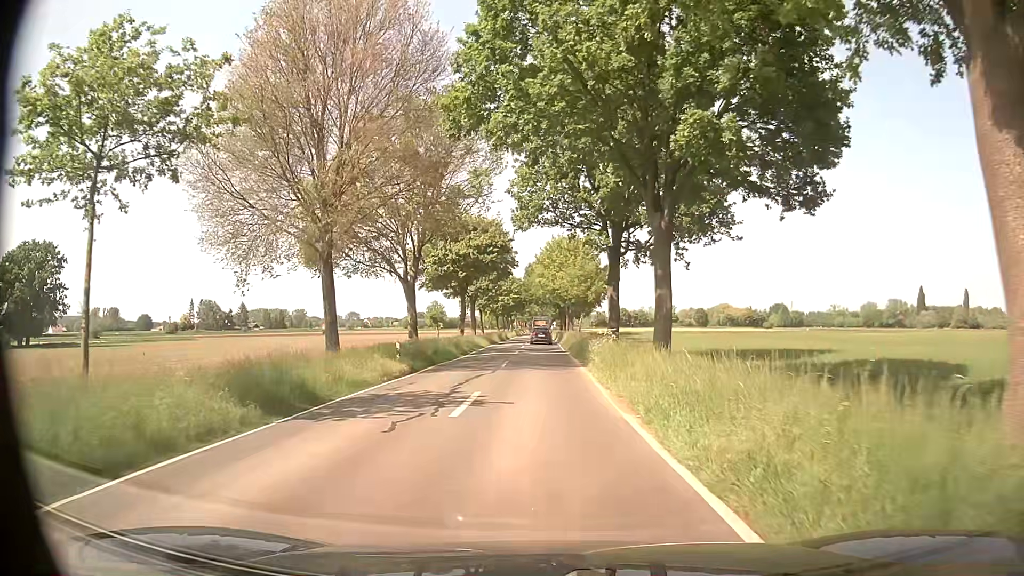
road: tertiary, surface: asphalt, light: Day
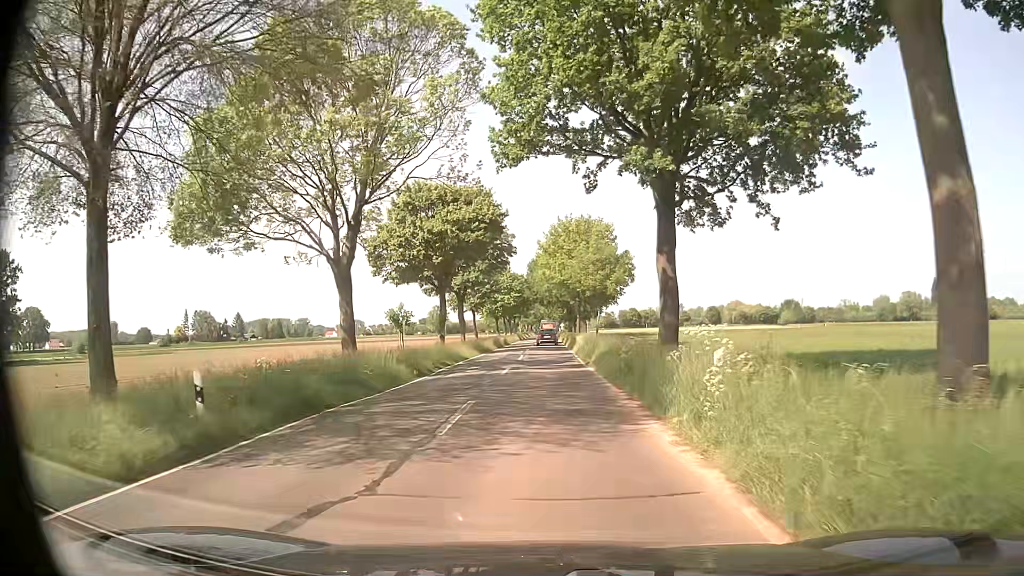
(0.0, +14.7) m; 0°
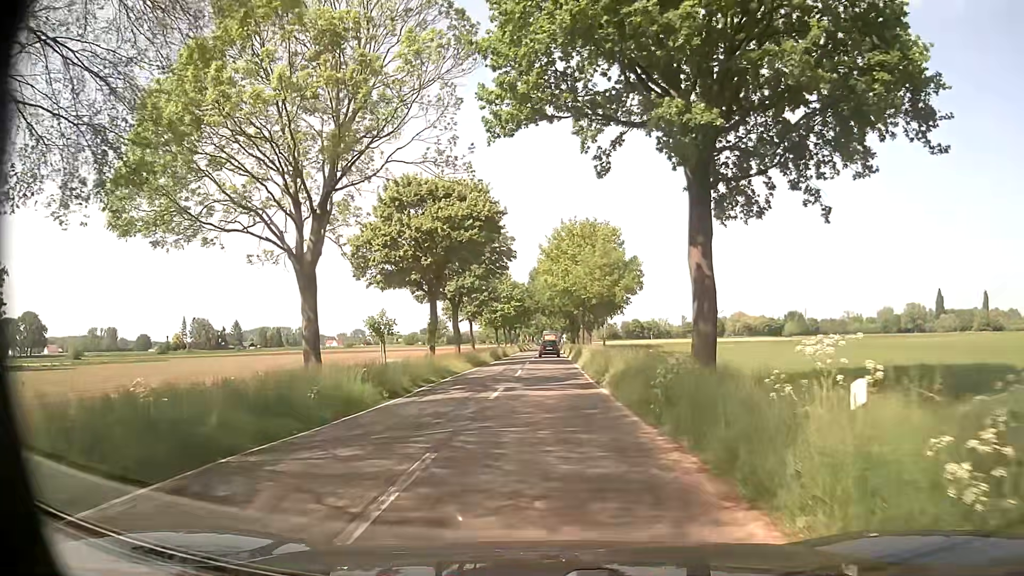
(0.0, +4.5) m; -1°
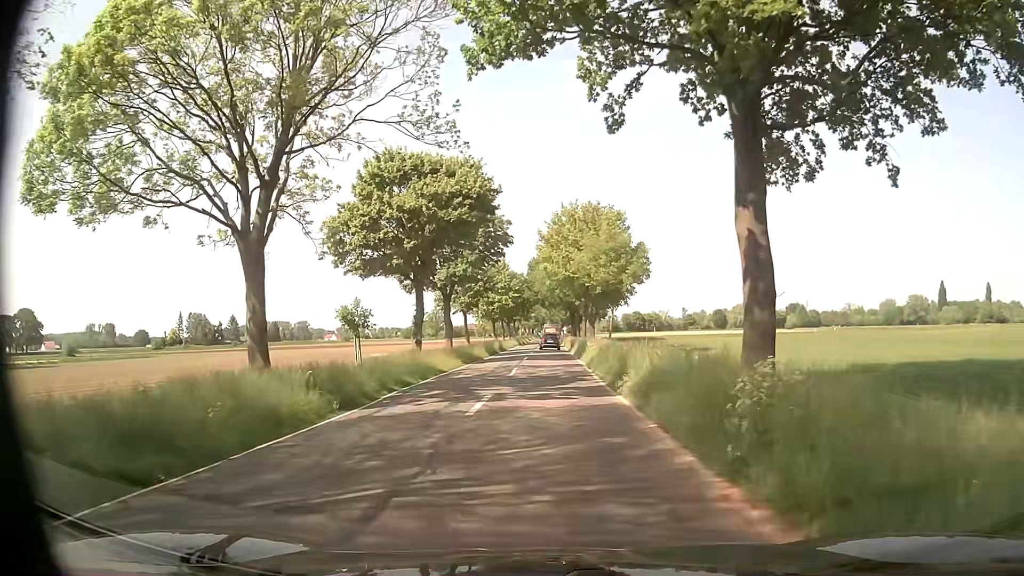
(0.0, +4.4) m; +1°
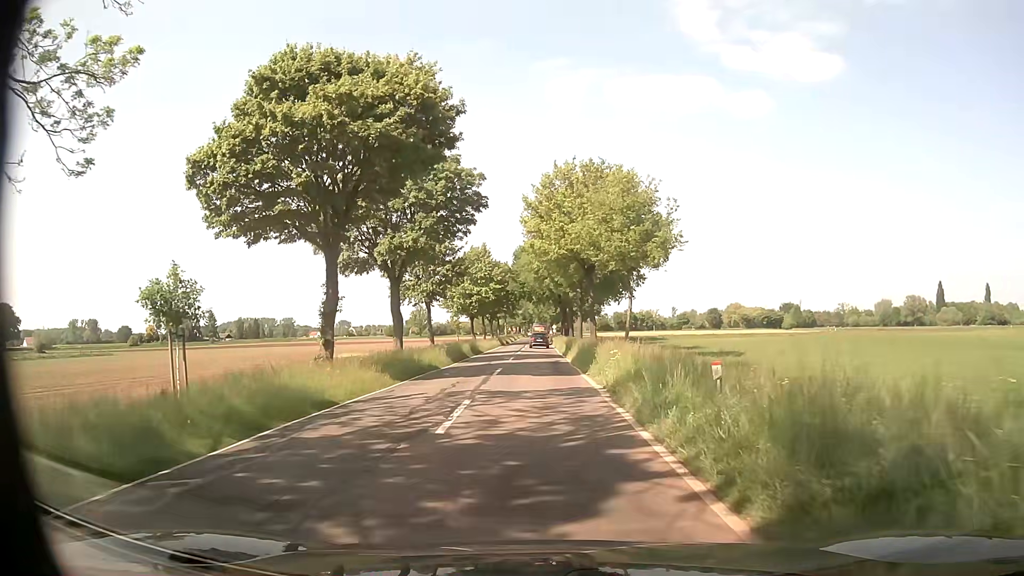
(-0.1, +13.6) m; 0°
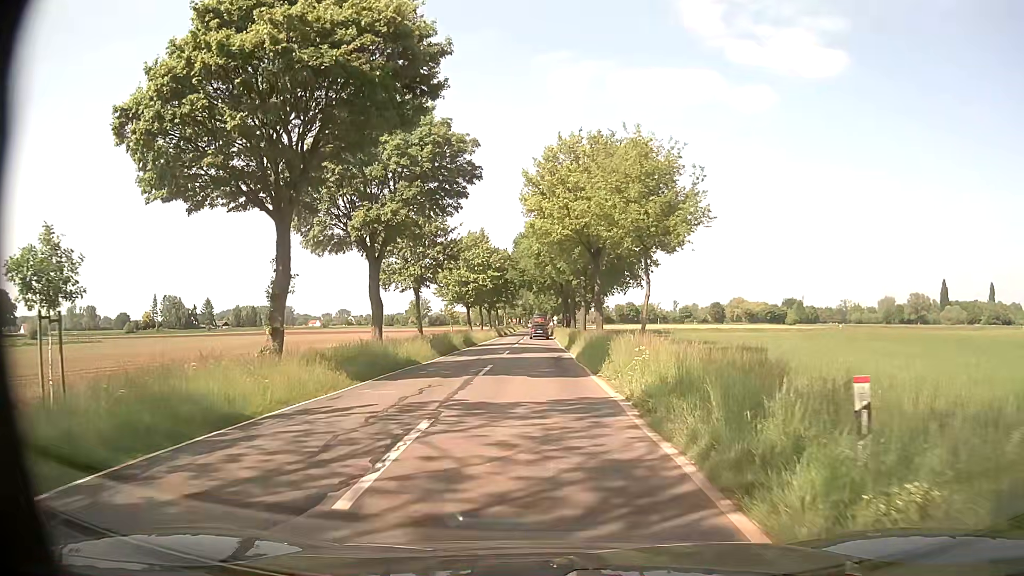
(0.0, +4.6) m; -2°
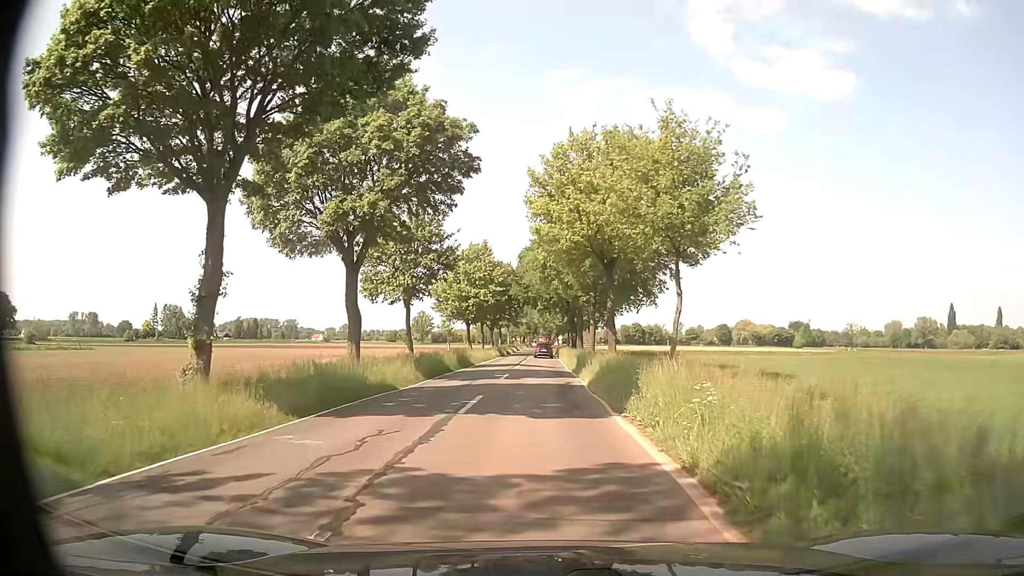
(+0.1, +4.6) m; +2°
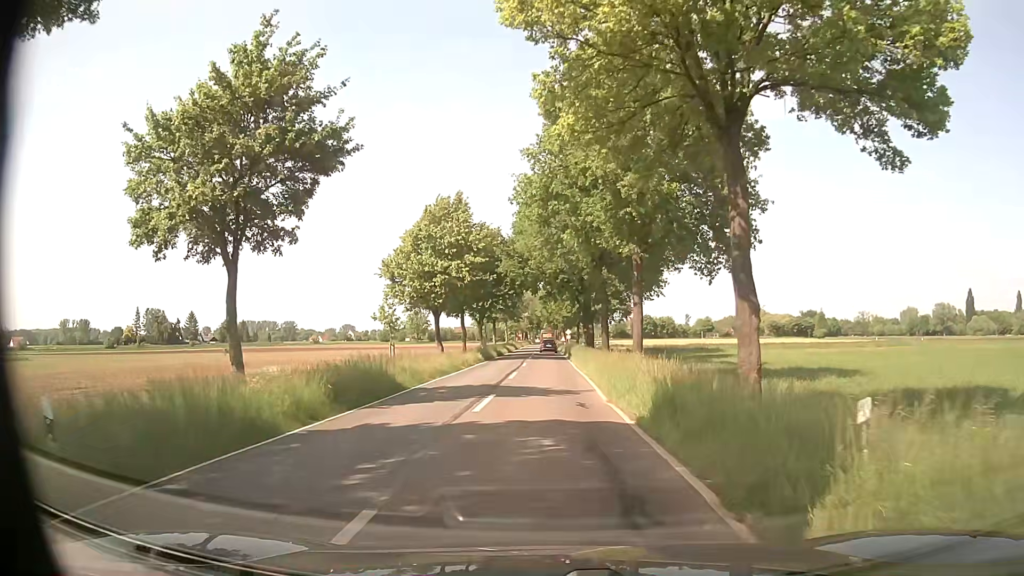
(-0.2, +22.5) m; -1°
(0, +10) (0, +20) (0, +30) (0, +40) (0, +50) (0, +60) (0, +70) (0, +80) (0, +90) (0, +100) m
